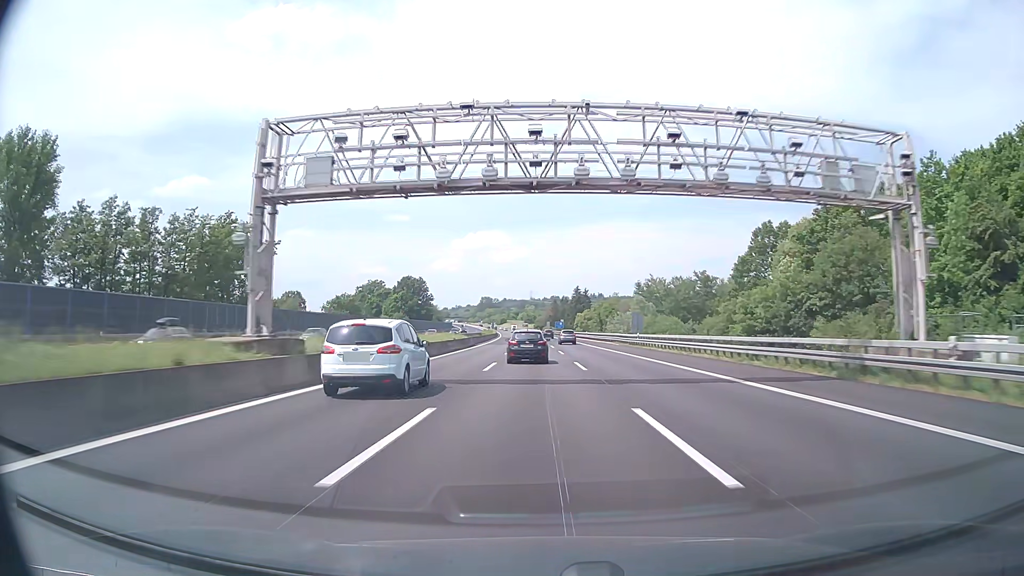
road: motorway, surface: asphalt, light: Day
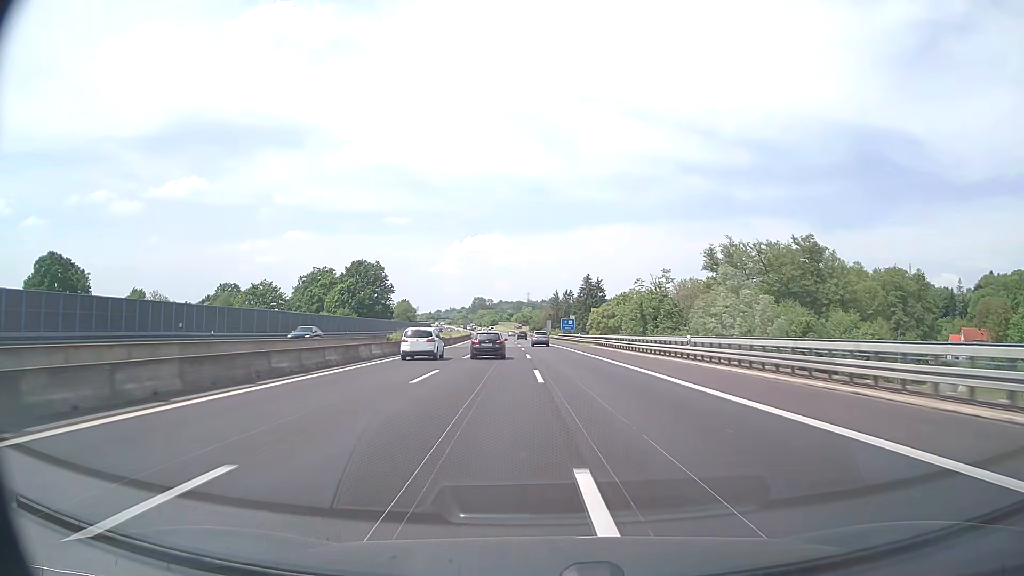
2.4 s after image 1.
(-0.1, +77.3) m; 0°
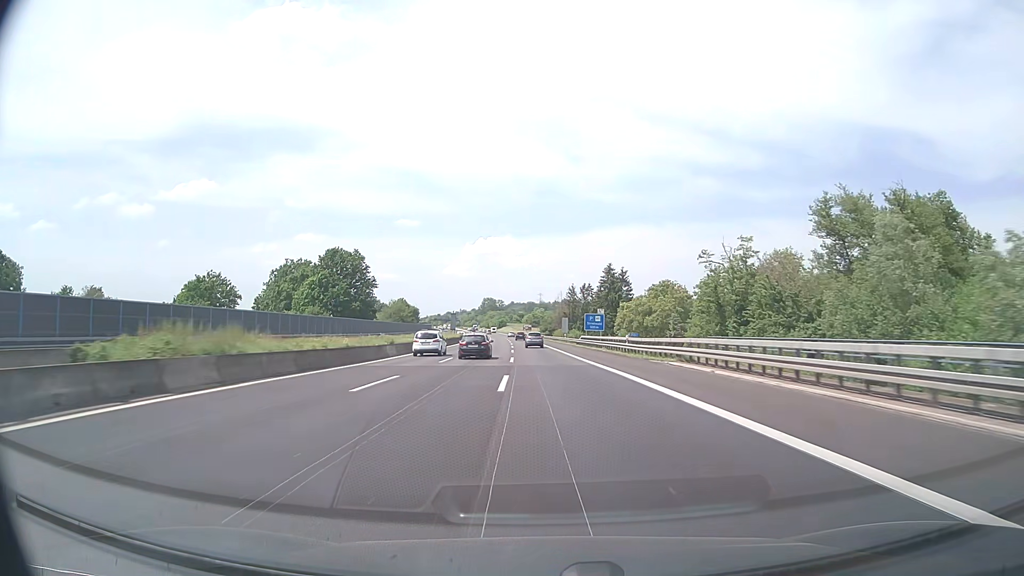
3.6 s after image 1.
(-0.1, +38.6) m; -1°
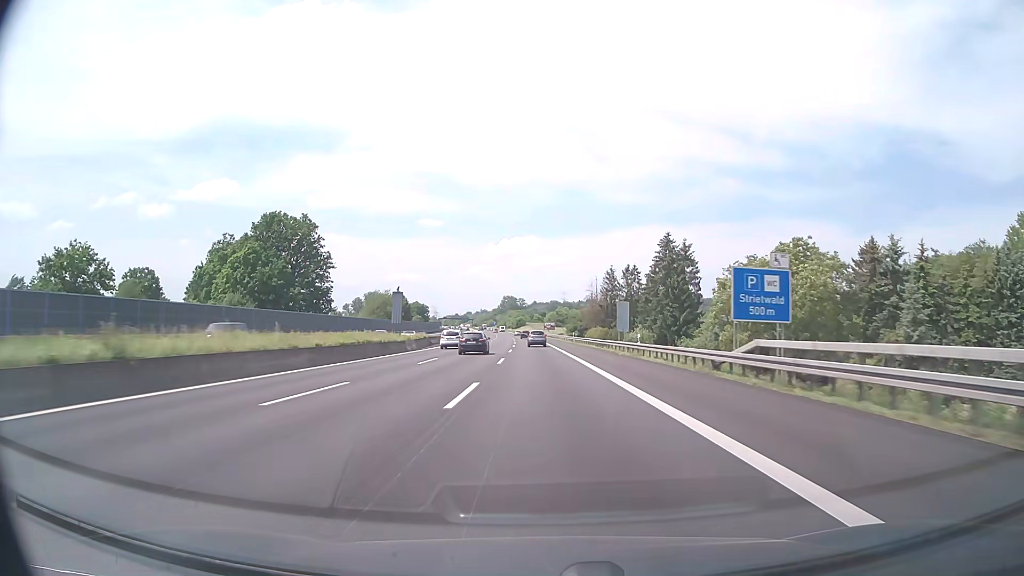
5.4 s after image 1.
(-1.1, +57.8) m; -2°
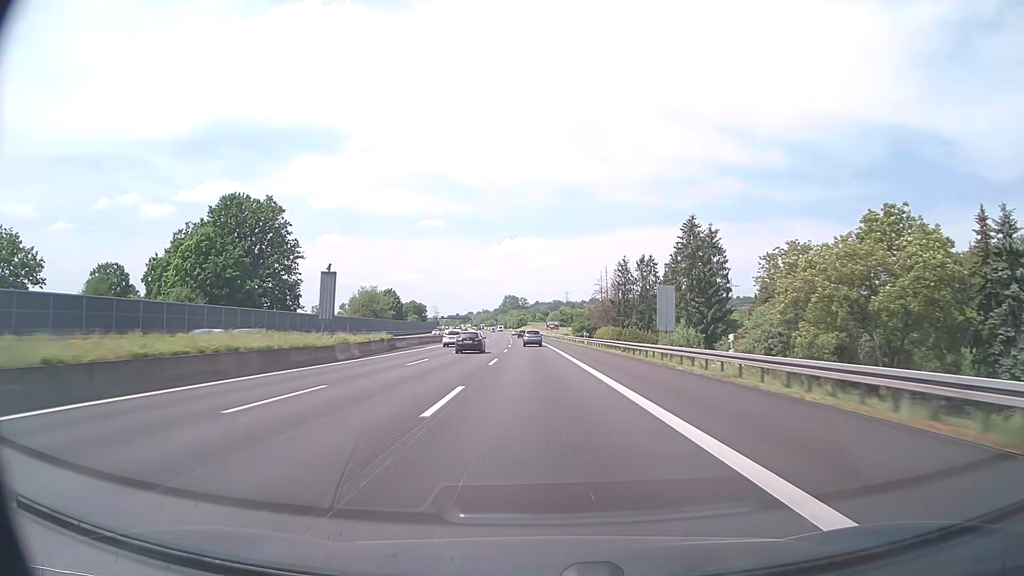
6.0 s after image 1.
(0.0, +19.2) m; 0°
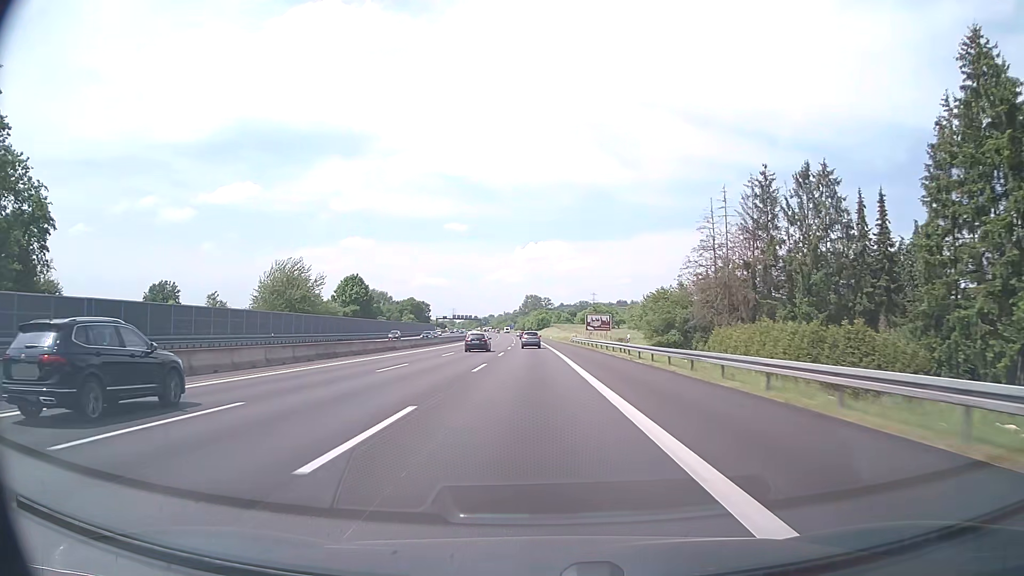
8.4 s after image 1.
(-1.3, +76.4) m; -2°
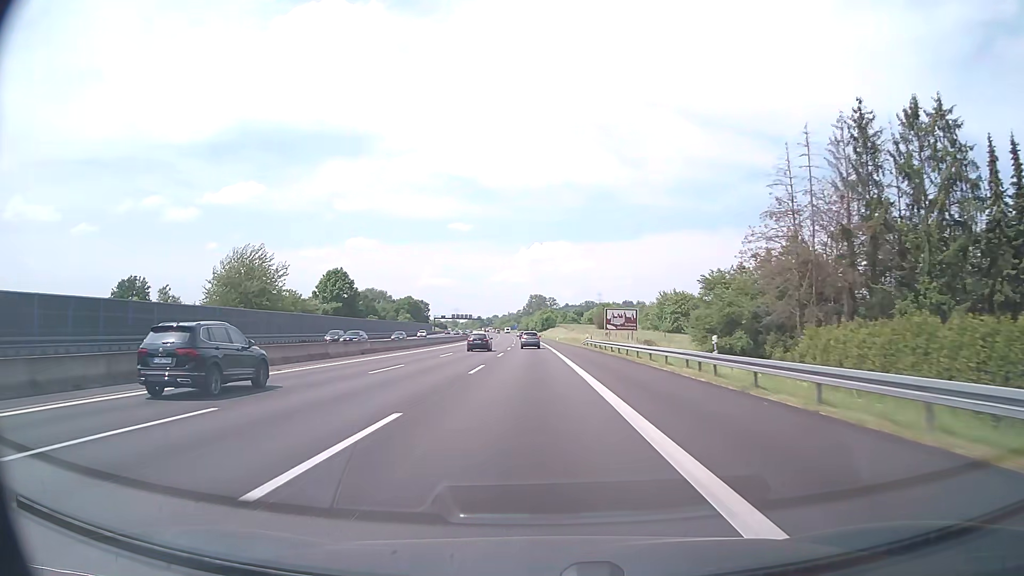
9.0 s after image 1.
(-0.1, +19.0) m; 0°
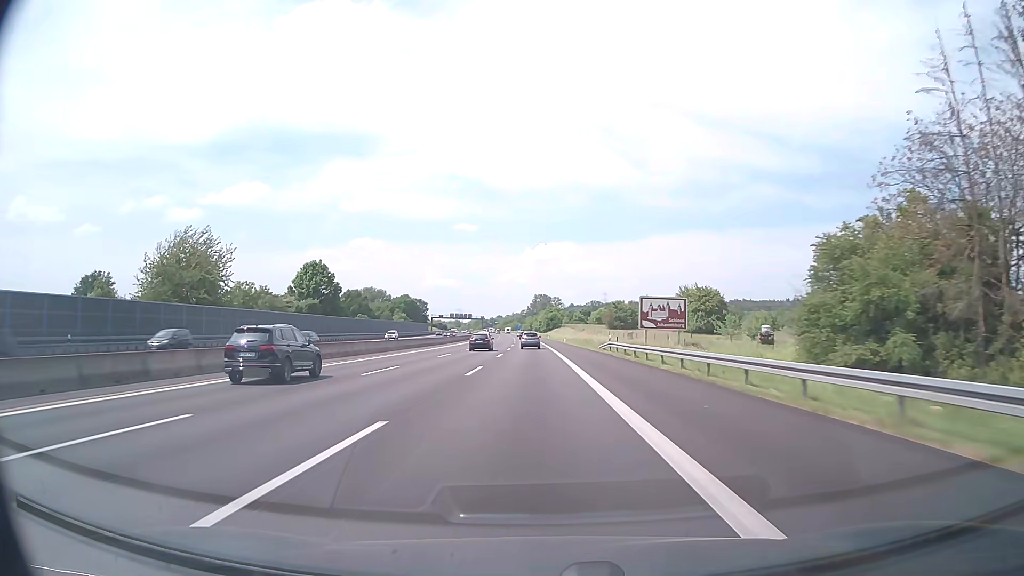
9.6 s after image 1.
(-0.1, +19.1) m; 0°
(0, +10) (0, +20) (0, +30) (0, +40) (-1, +50) (-1, +60) (-1, +70) (-1, +80) (-2, +90) (-2, +100) m
